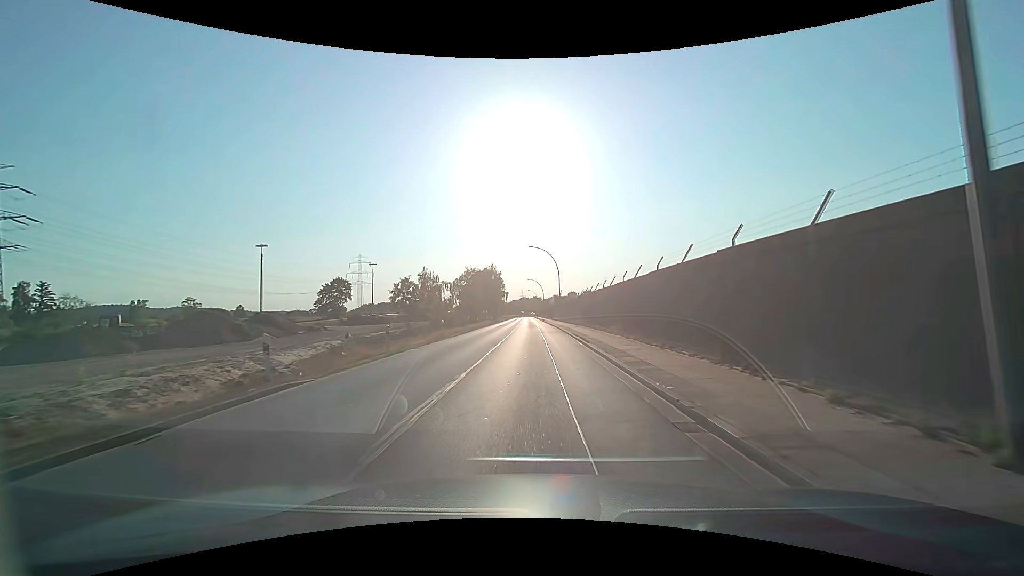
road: secondary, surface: asphalt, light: Day
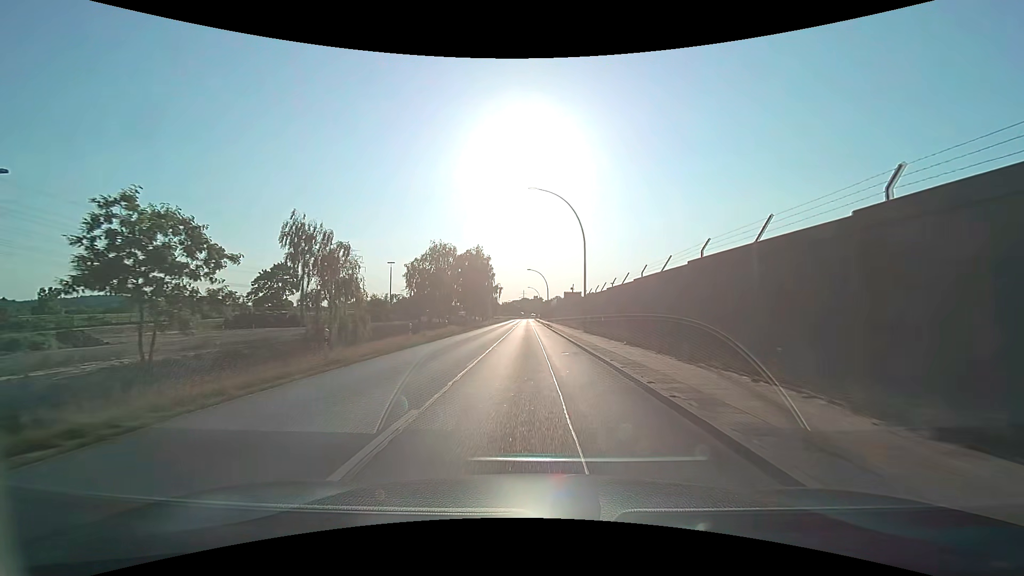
(-0.1, +30.8) m; 0°
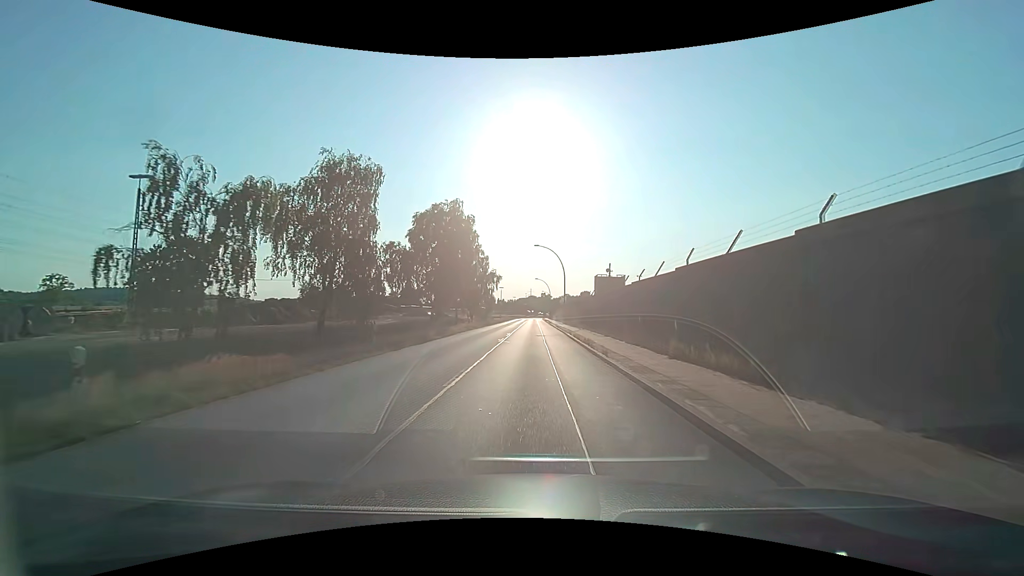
(-0.2, +31.0) m; -1°
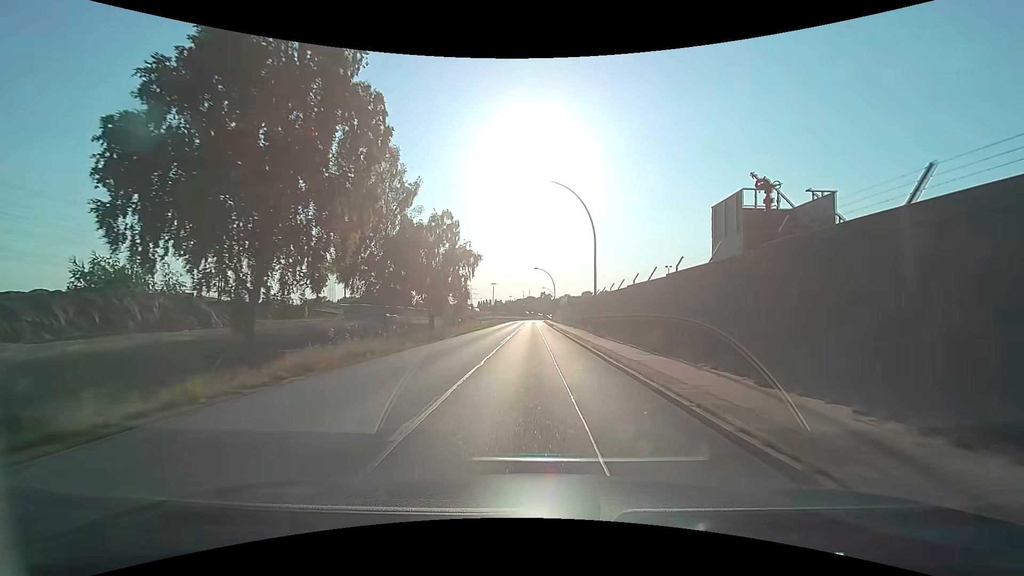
(-0.1, +31.2) m; 0°
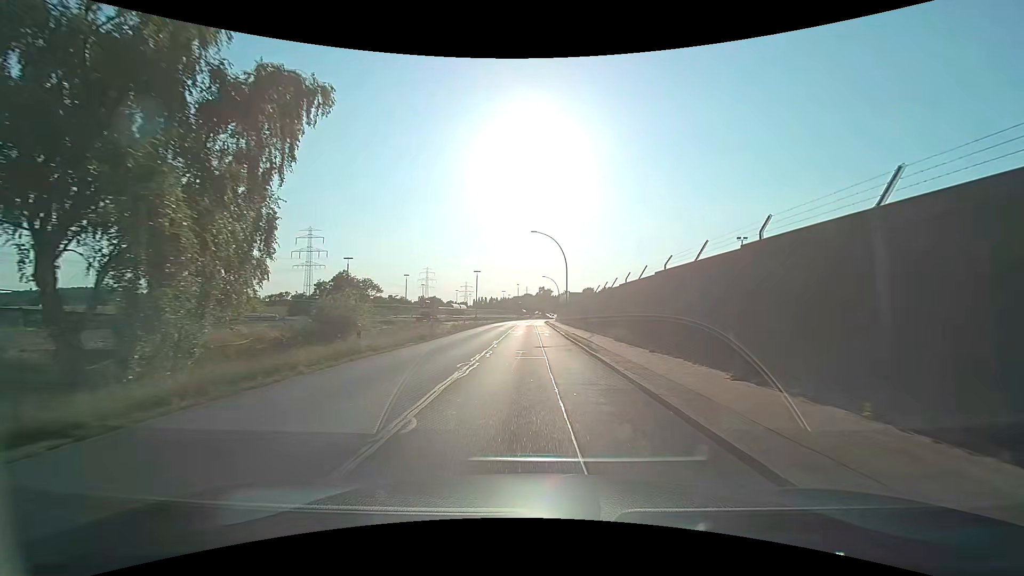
(+0.2, +38.9) m; 0°
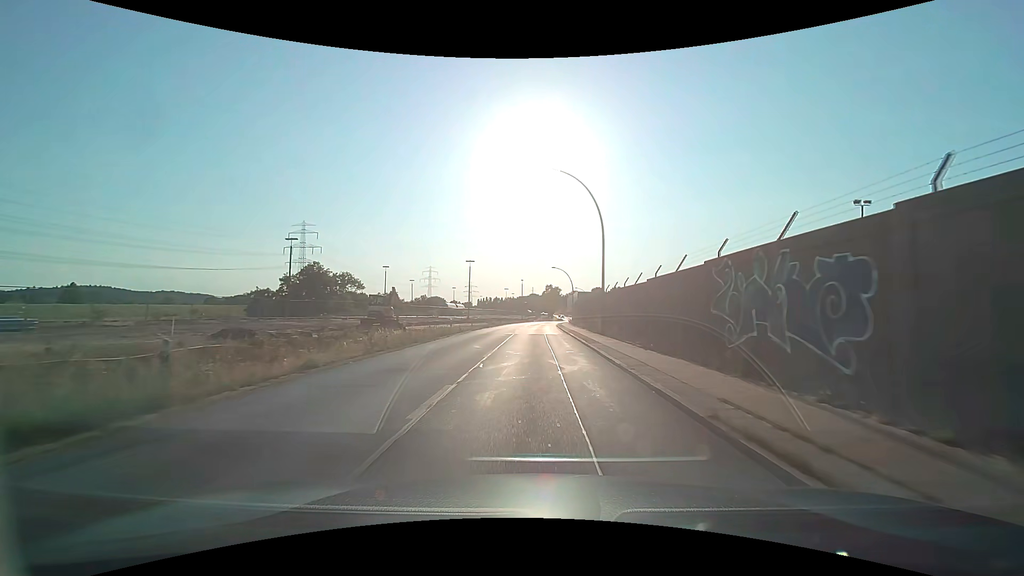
(-0.1, +23.3) m; -1°
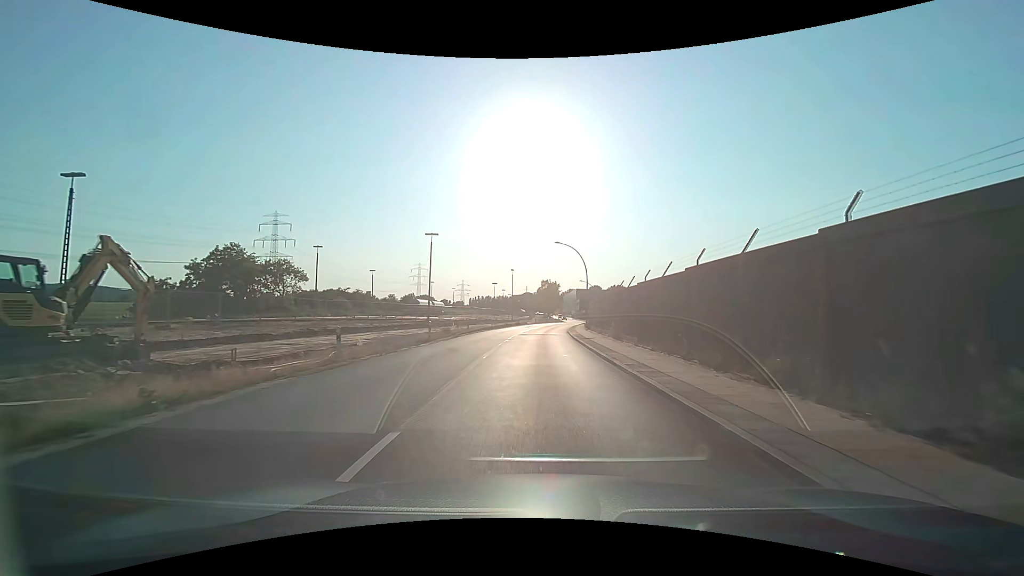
(+0.1, +30.9) m; +1°
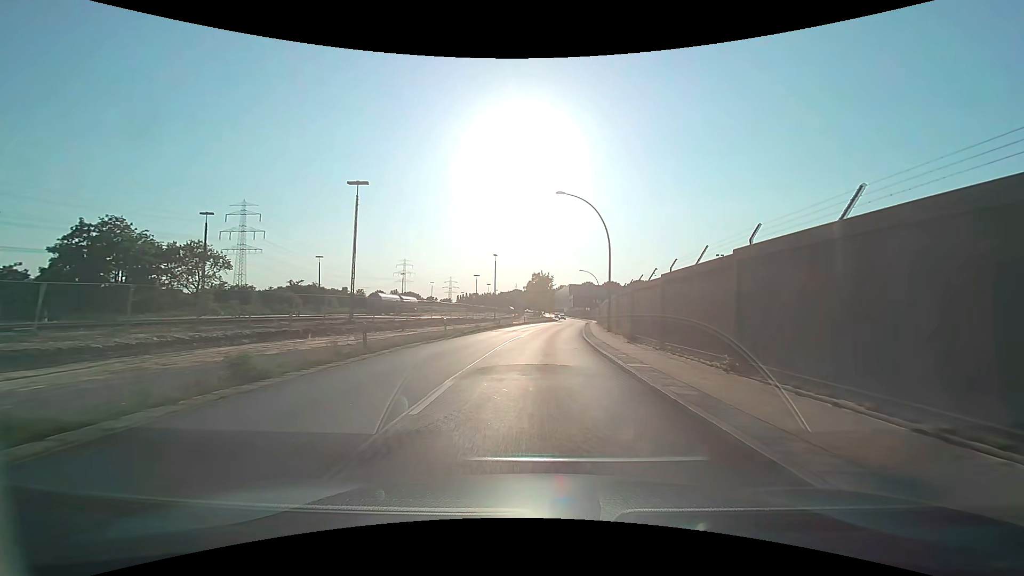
(+0.1, +23.1) m; +1°
(0, +10) (0, +20) (+1, +30) (+2, +40) (+3, +50) (+4, +60) (+5, +70) (+7, +80) (+8, +90) (+9, +99) m
